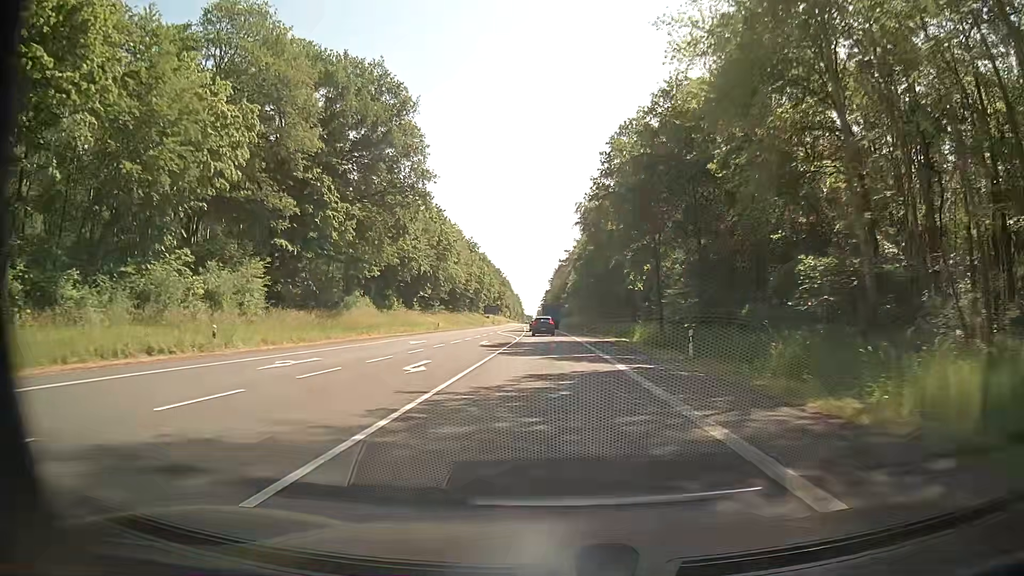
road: secondary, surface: asphalt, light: Day
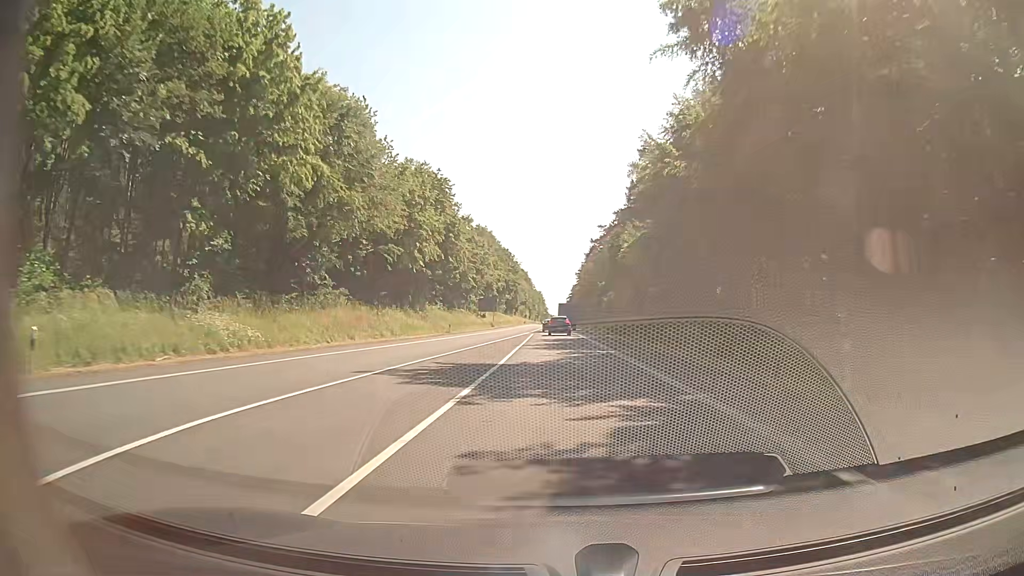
(-1.1, +62.7) m; -2°
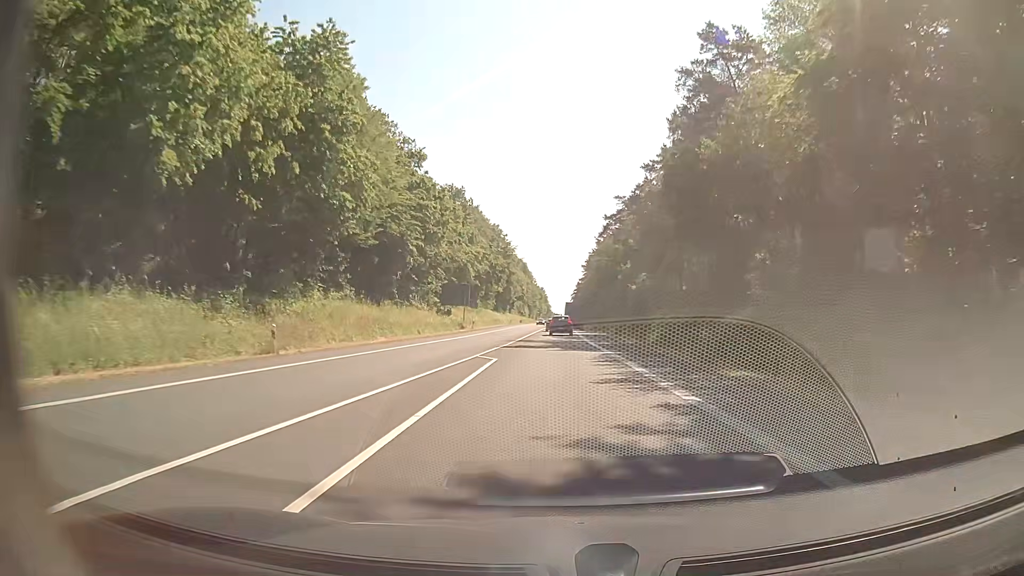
(-0.2, +40.0) m; 0°
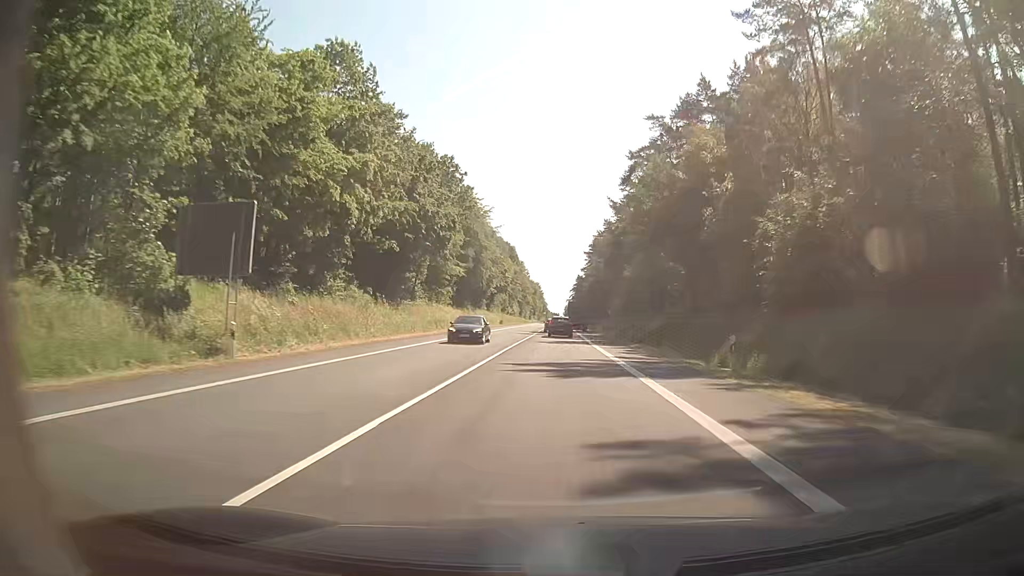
(-0.3, +54.1) m; 0°
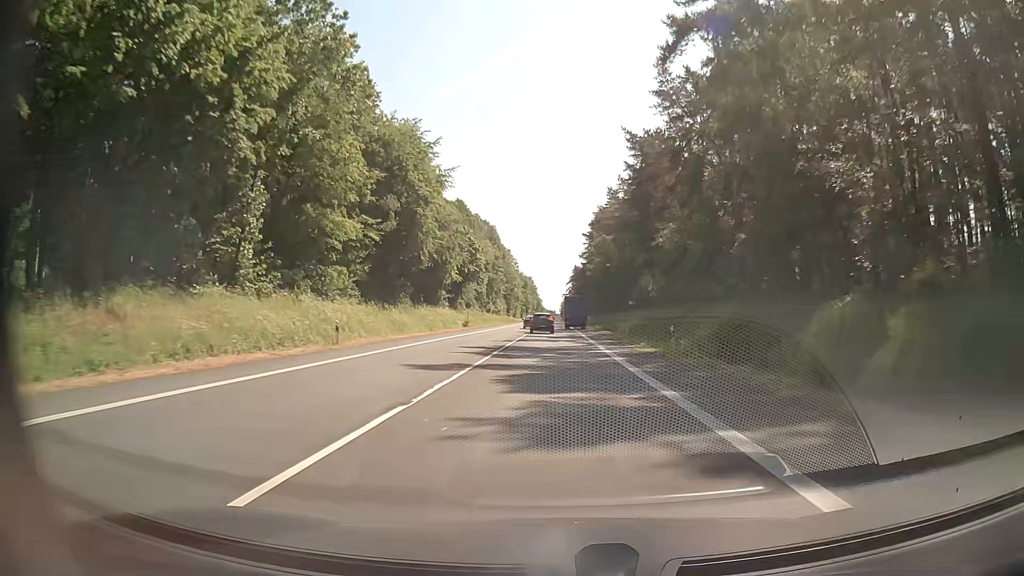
(+0.1, +41.3) m; 0°
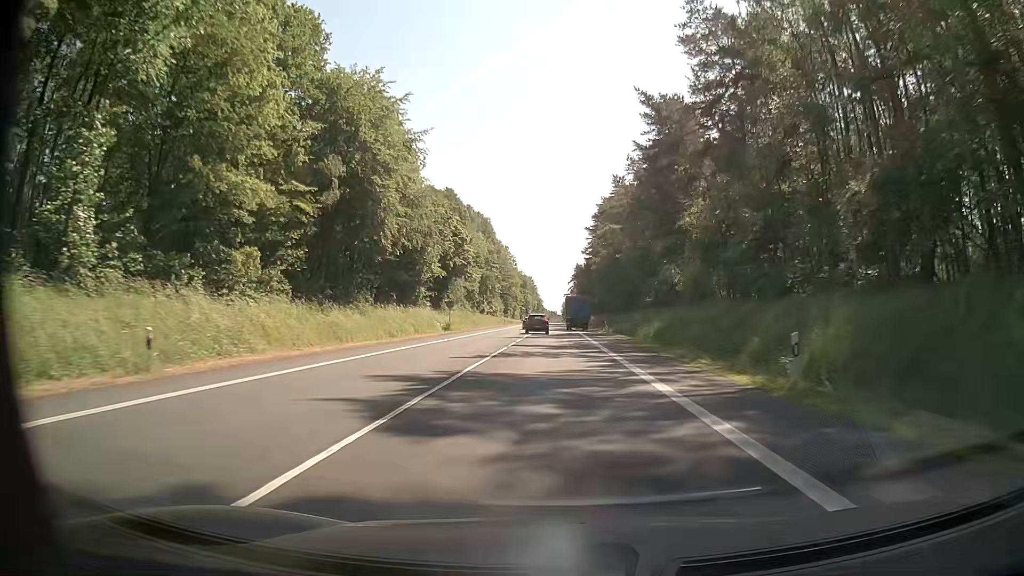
(+0.1, +13.9) m; 0°
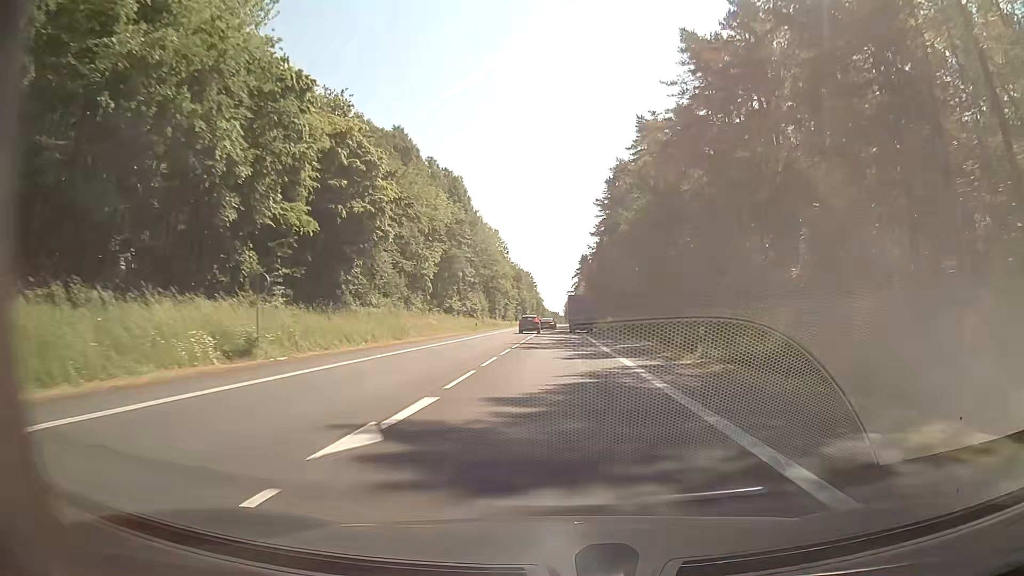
(0.0, +42.0) m; 0°
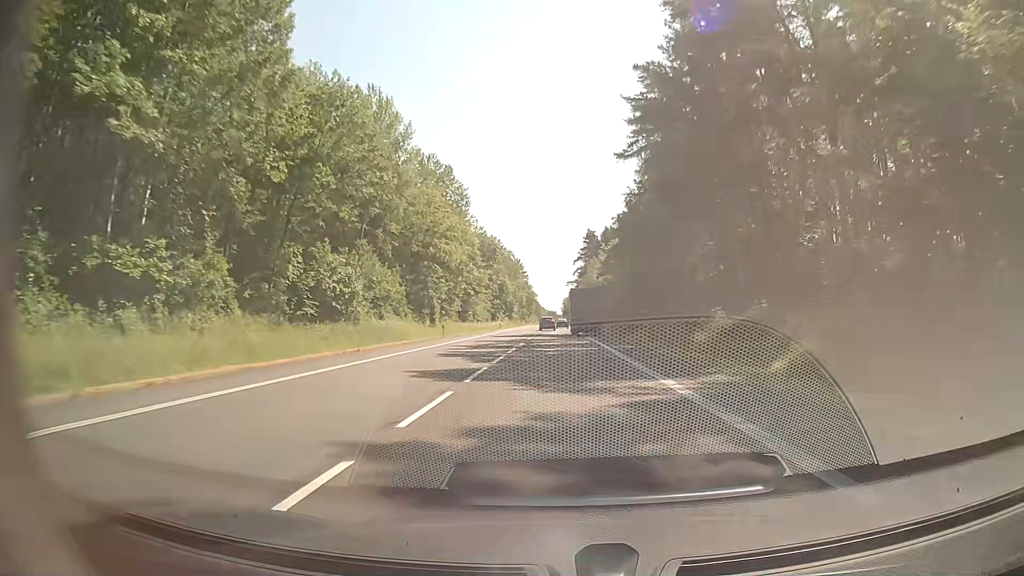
(-0.7, +70.5) m; 0°
